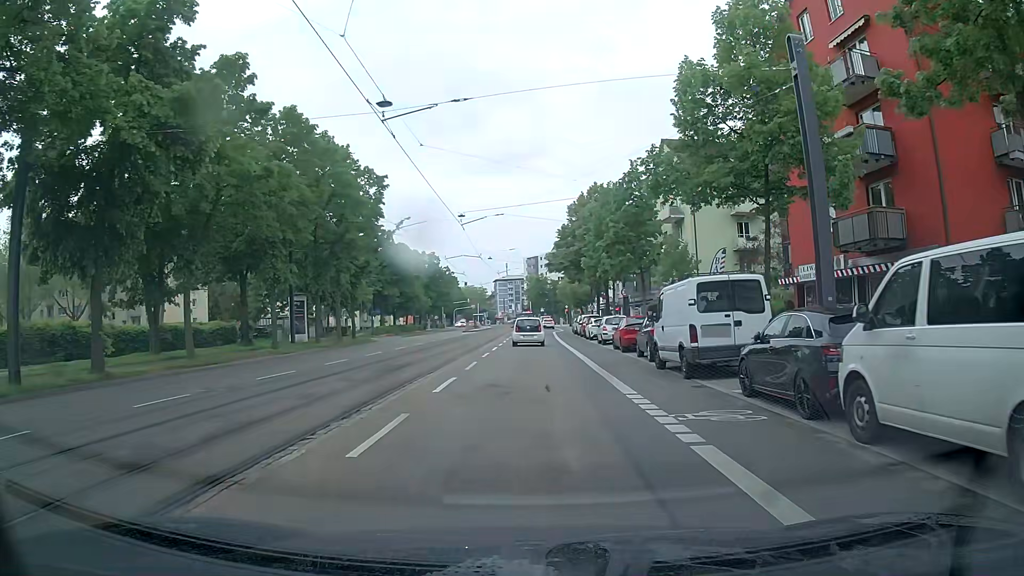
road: primary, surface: asphalt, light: Day
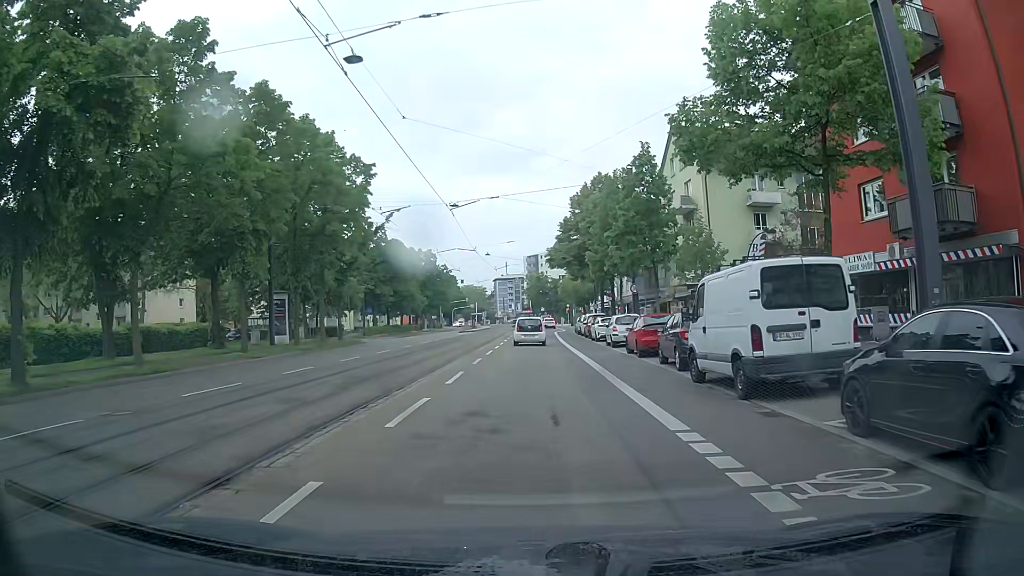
(0.0, +4.2) m; 0°
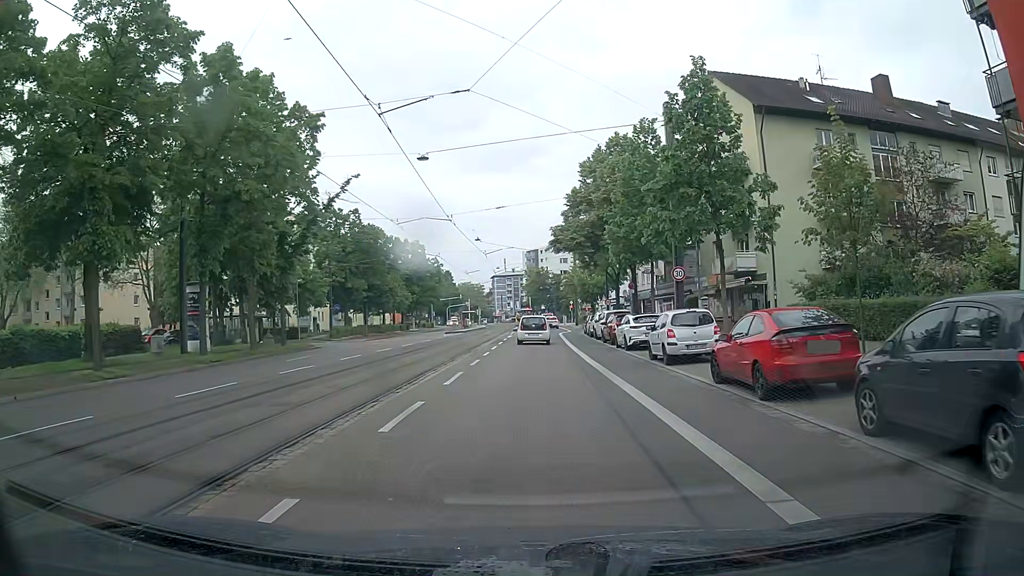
(0.0, +12.4) m; -1°
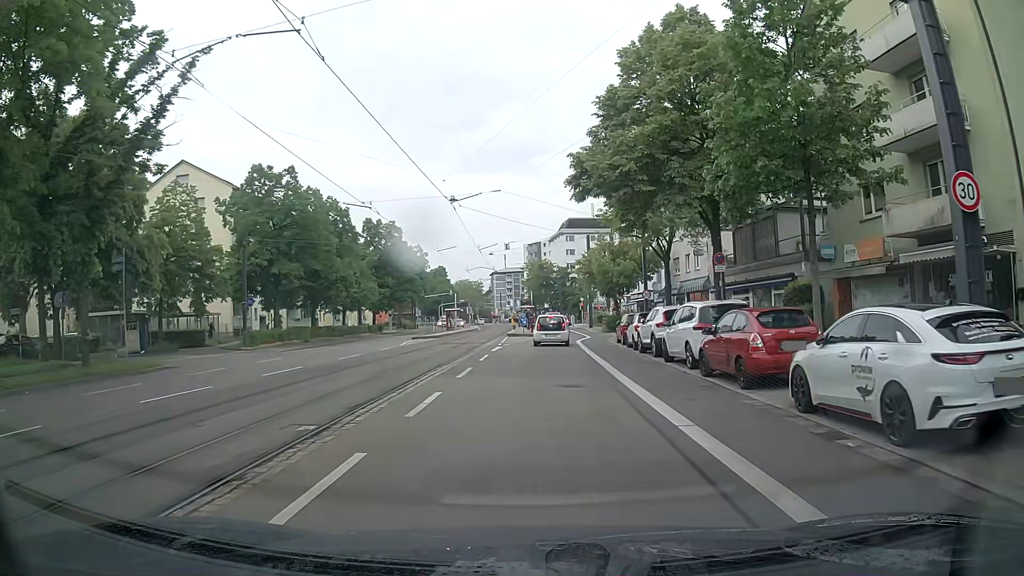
(+0.4, +20.2) m; +1°
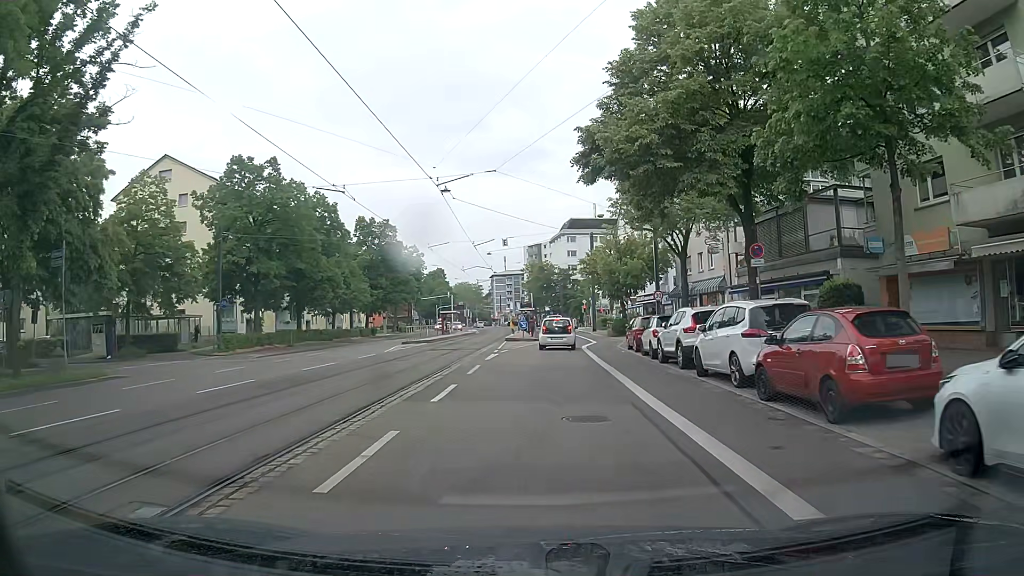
(0.0, +3.9) m; +1°
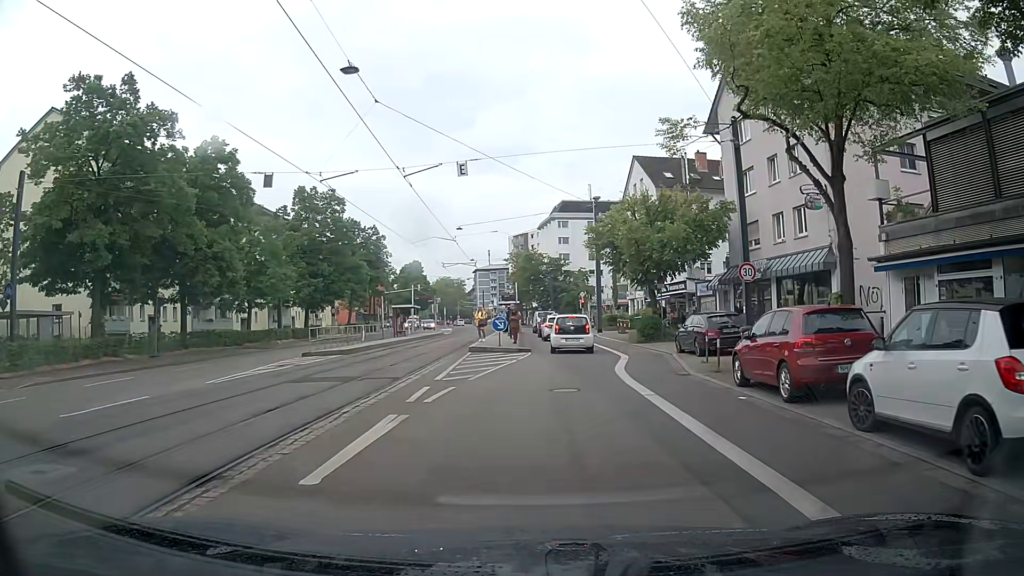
(-0.3, +17.9) m; 0°
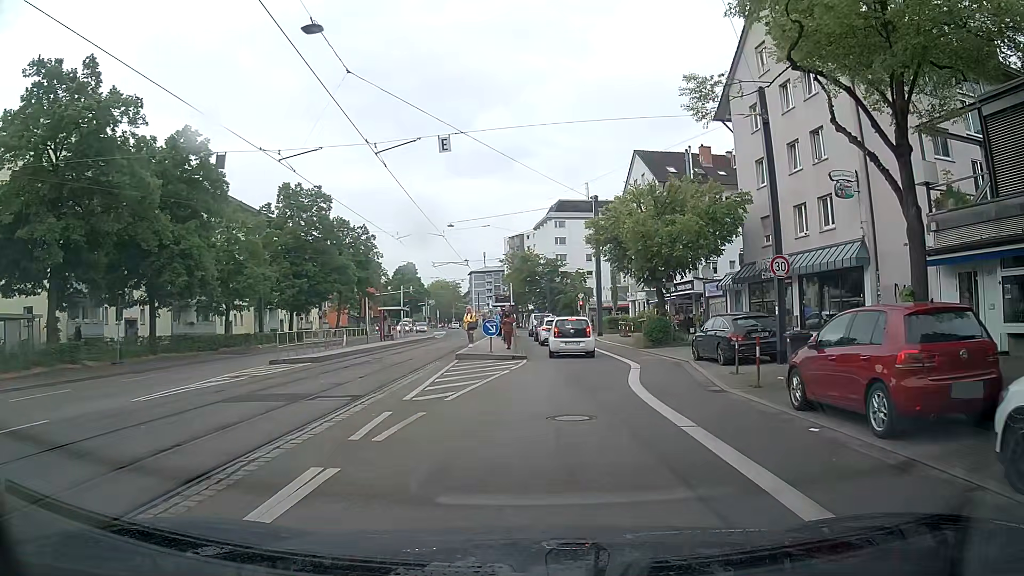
(0.0, +3.2) m; -1°
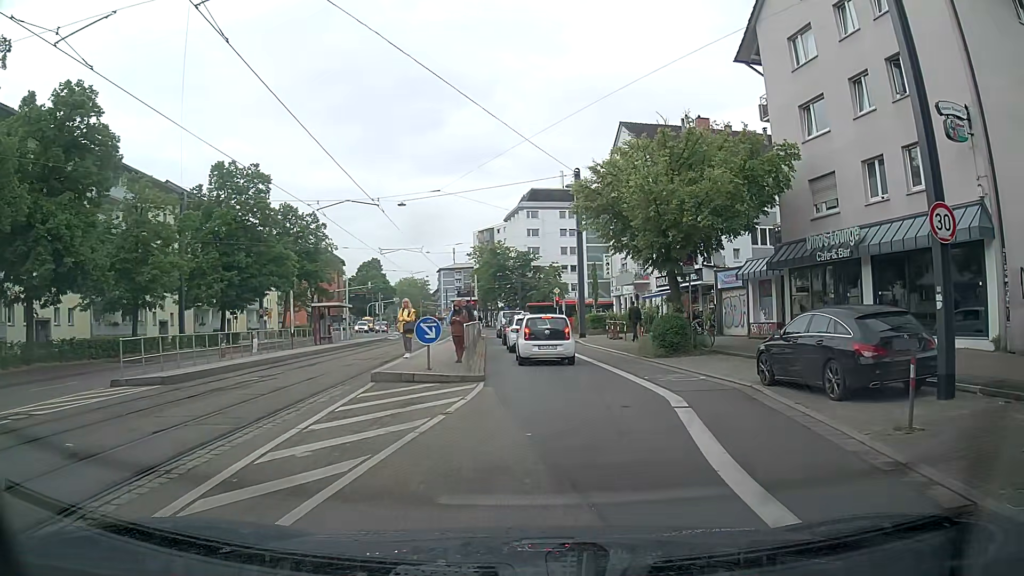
(+0.3, +8.7) m; +5°
